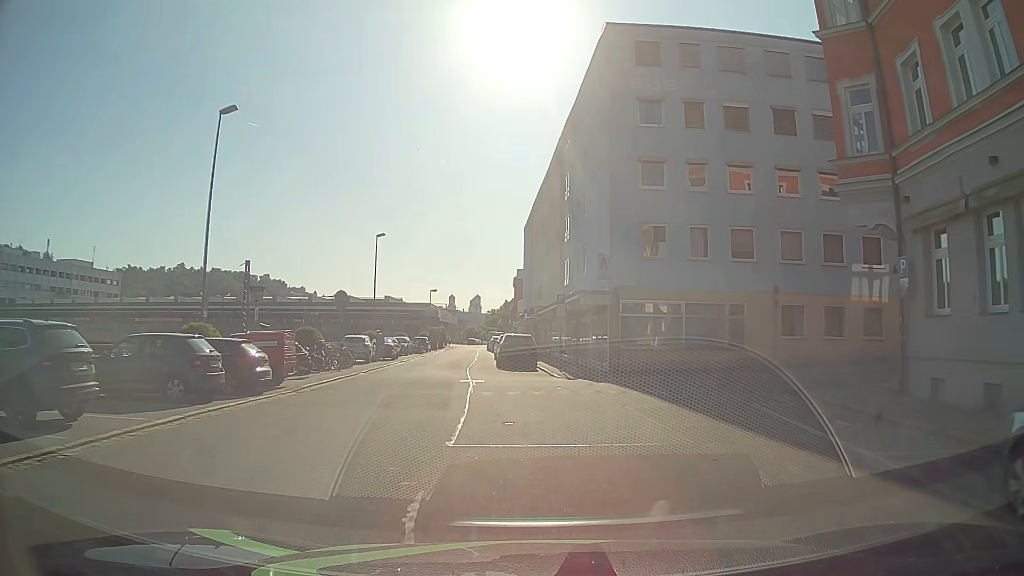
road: residential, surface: asphalt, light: Day
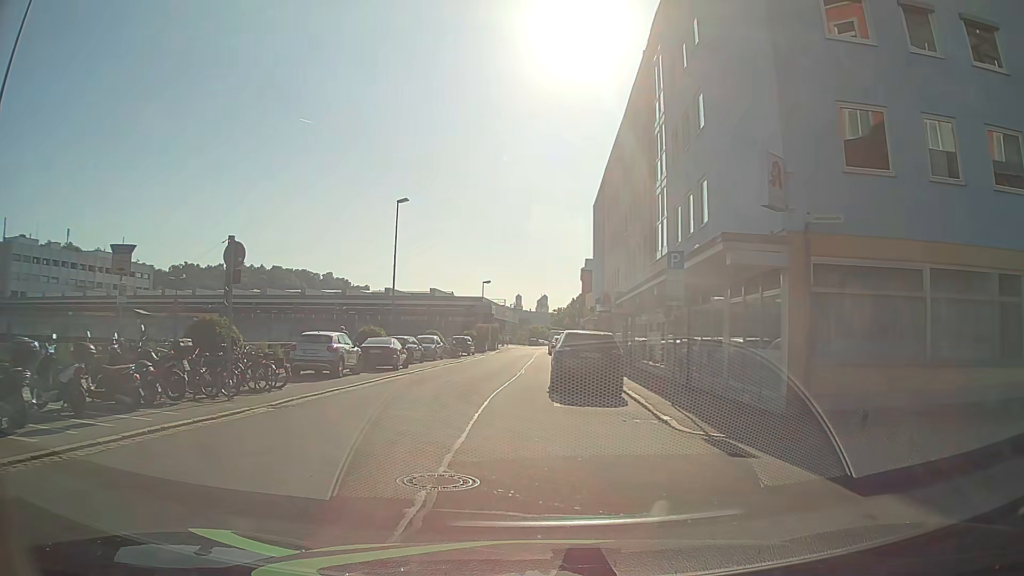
(-0.4, +14.7) m; -6°
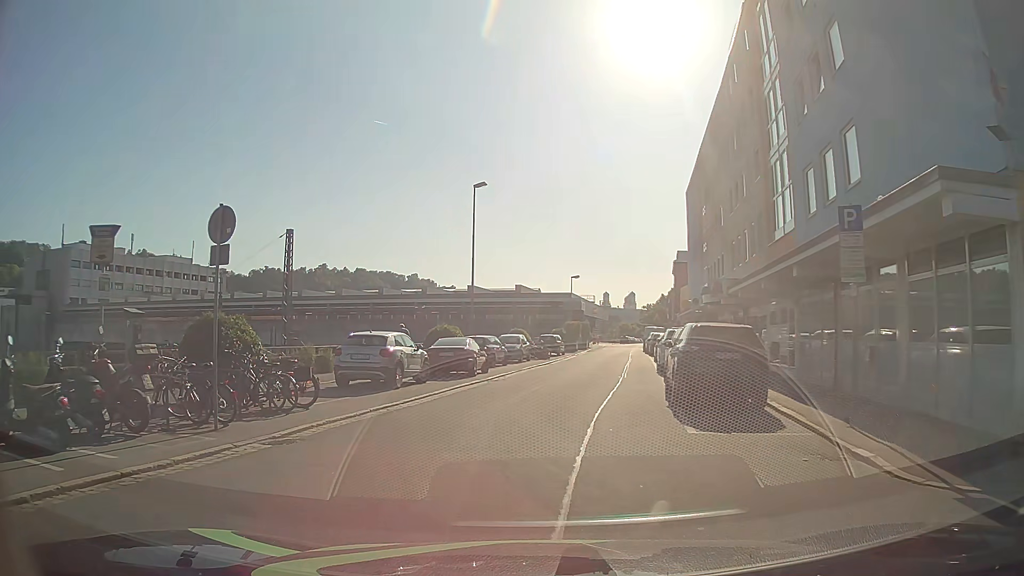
(-0.3, +4.8) m; -8°
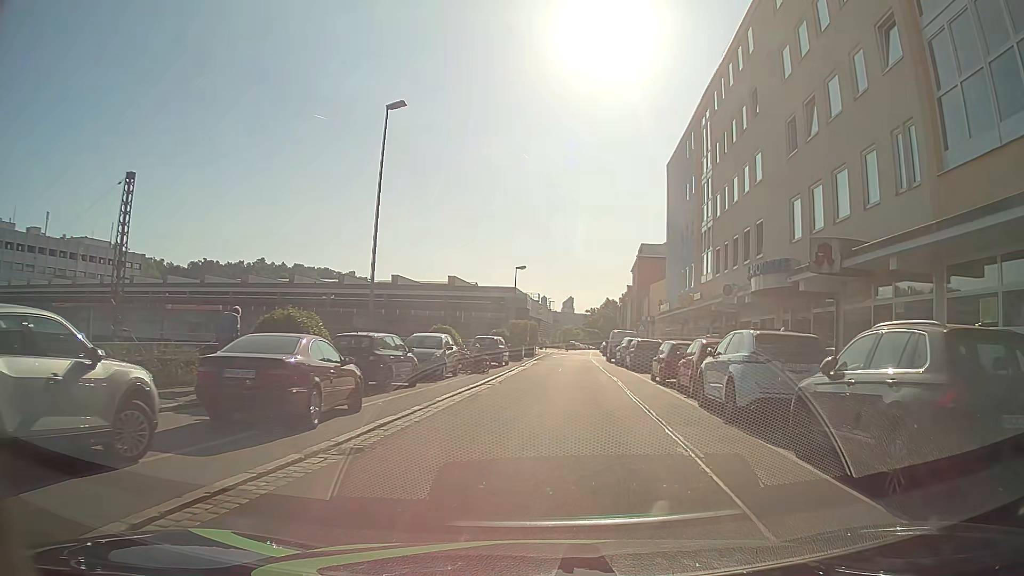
(+0.1, +14.5) m; +5°
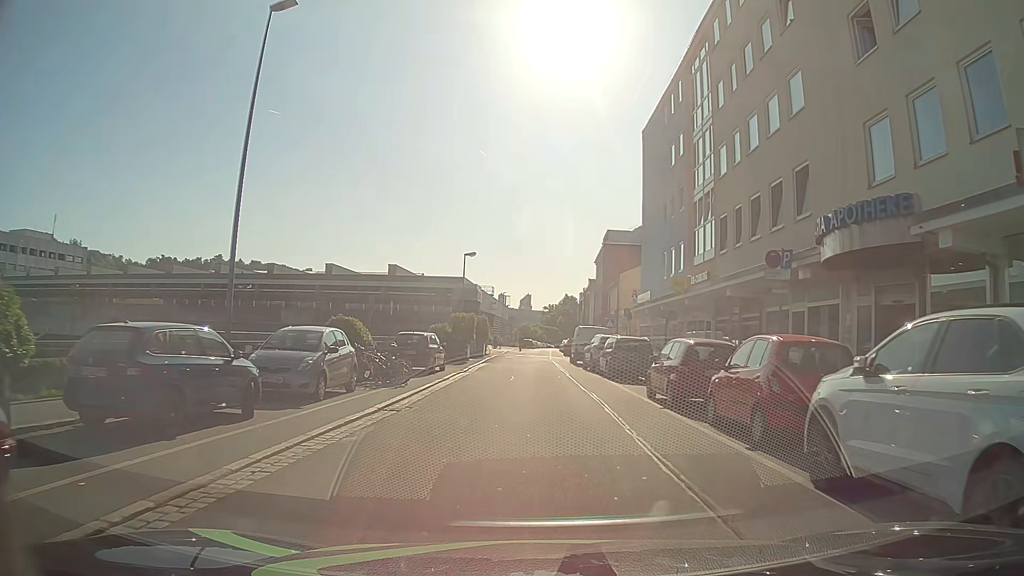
(+0.4, +8.7) m; +4°
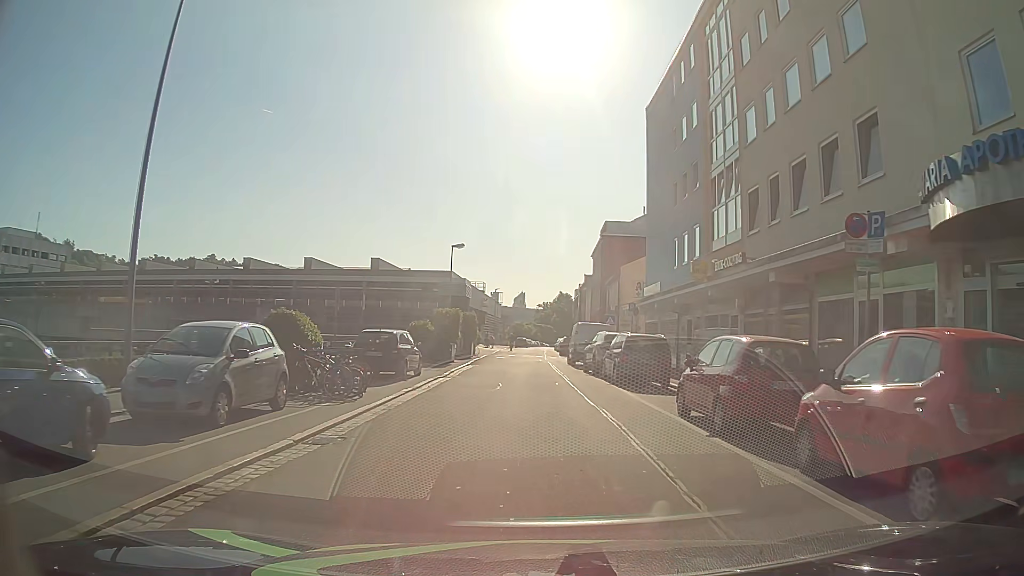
(0.0, +4.4) m; -1°
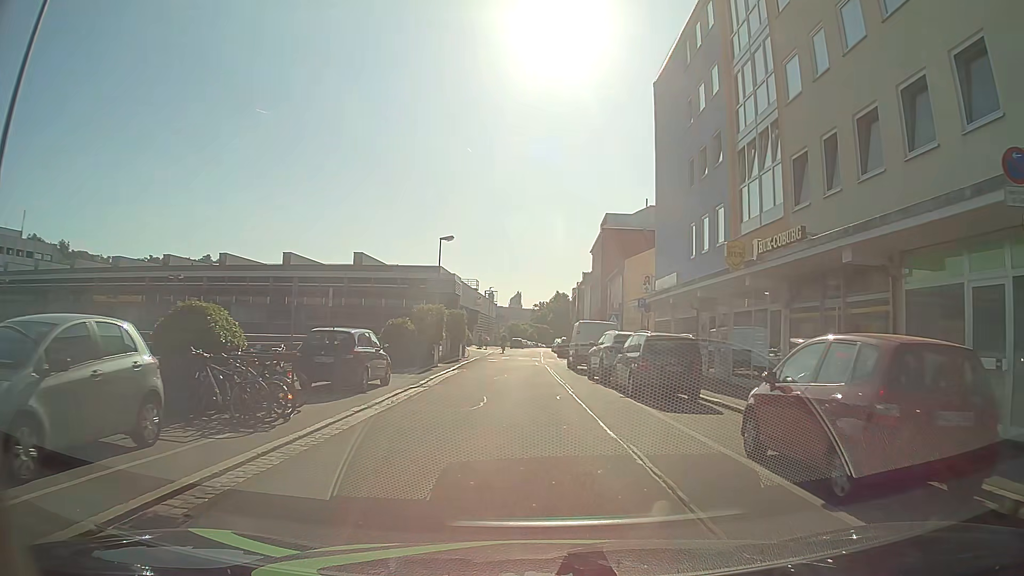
(0.0, +4.4) m; +1°
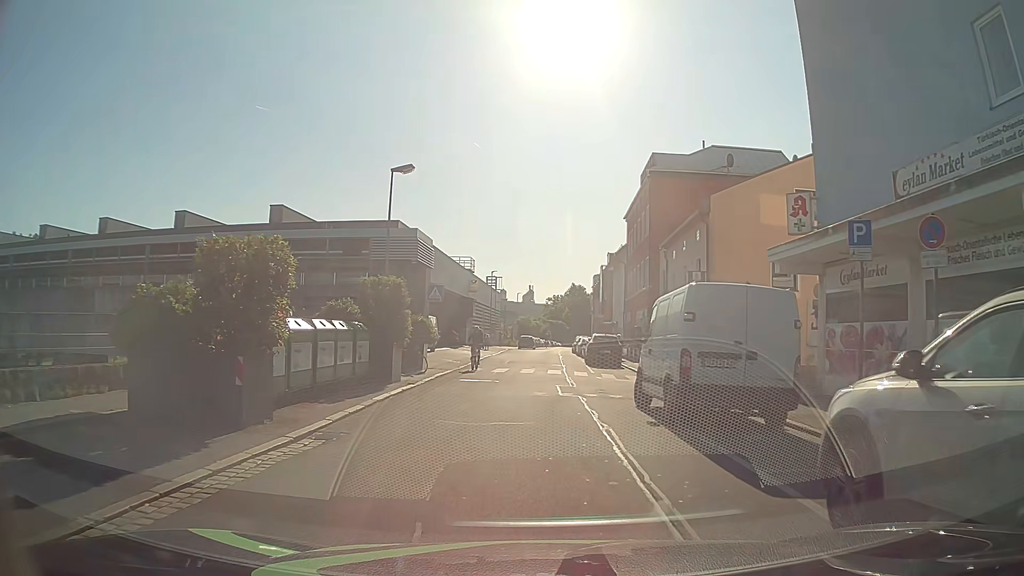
(-0.1, +19.6) m; -1°
